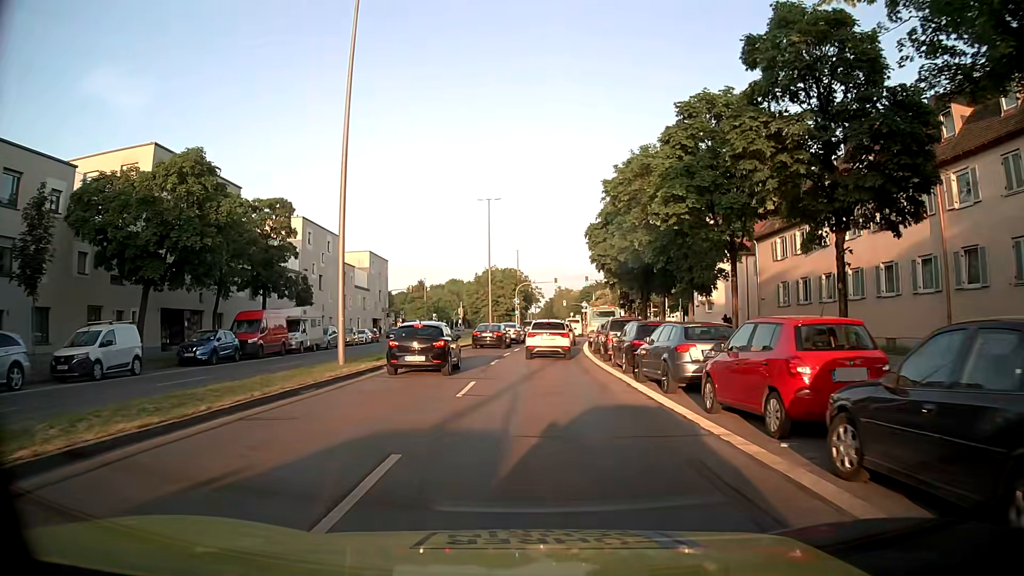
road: secondary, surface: asphalt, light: Day
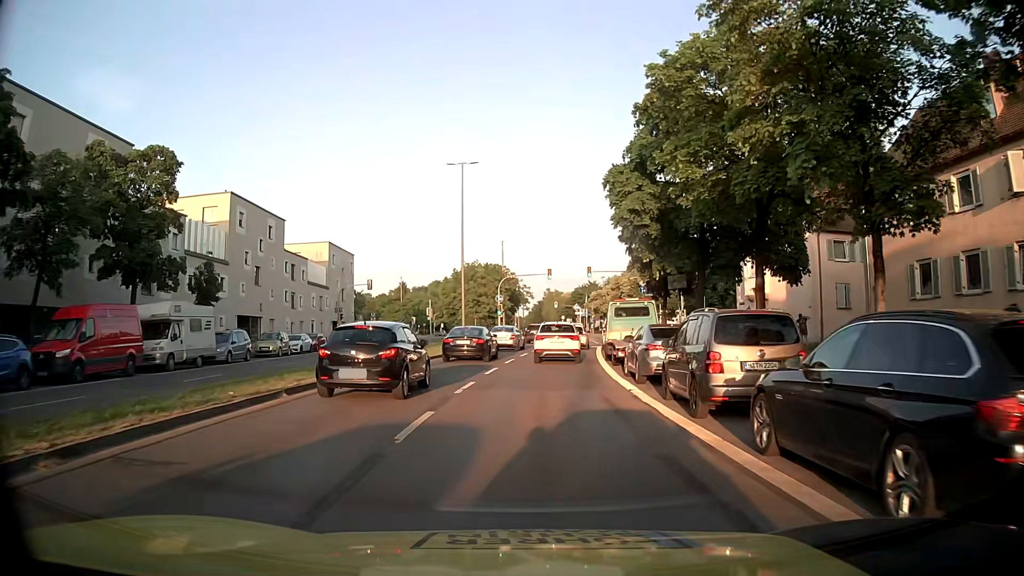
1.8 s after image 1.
(+0.1, +15.2) m; +1°
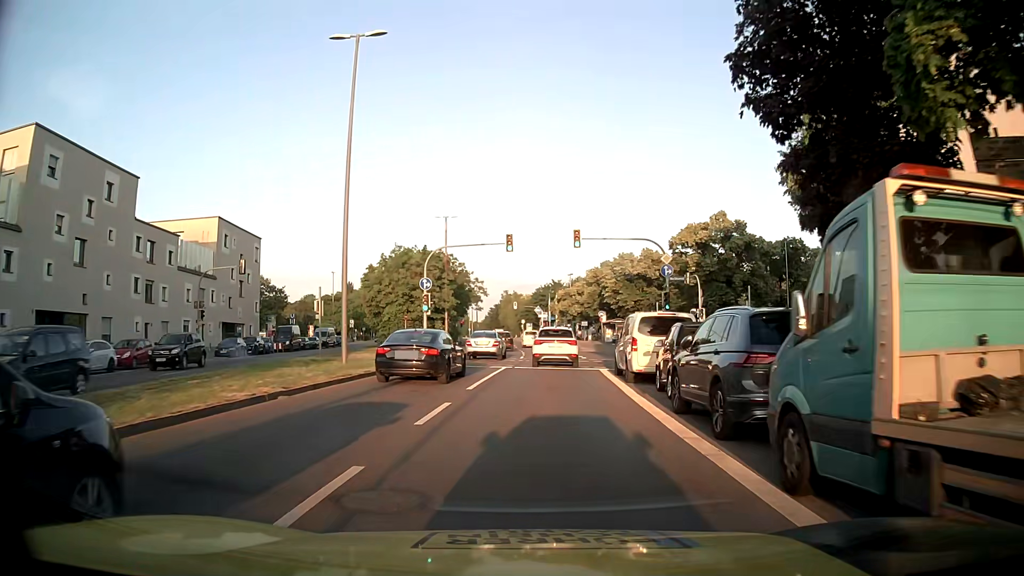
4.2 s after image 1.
(+0.7, +22.2) m; +3°
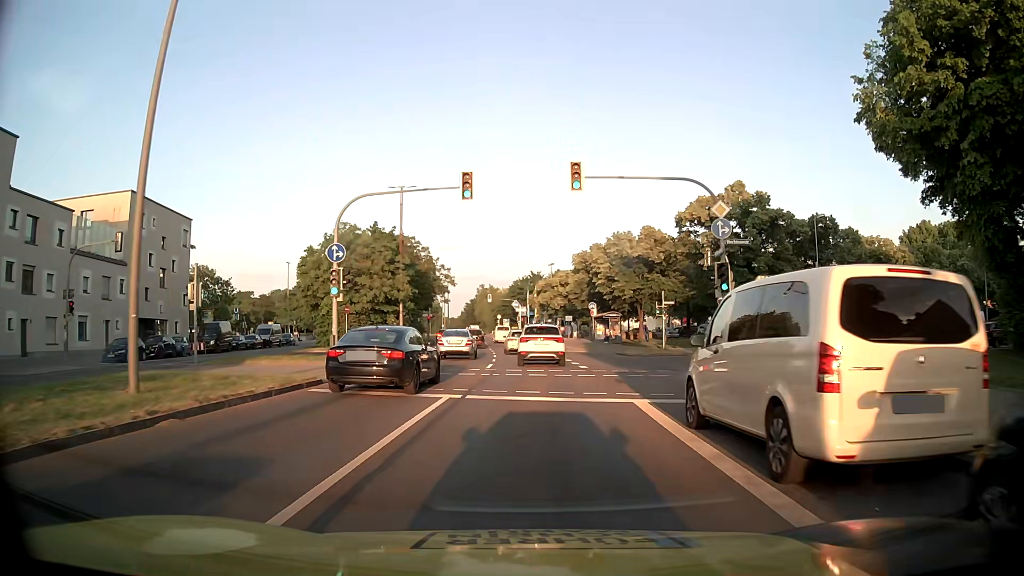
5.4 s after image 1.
(+0.5, +12.5) m; +2°
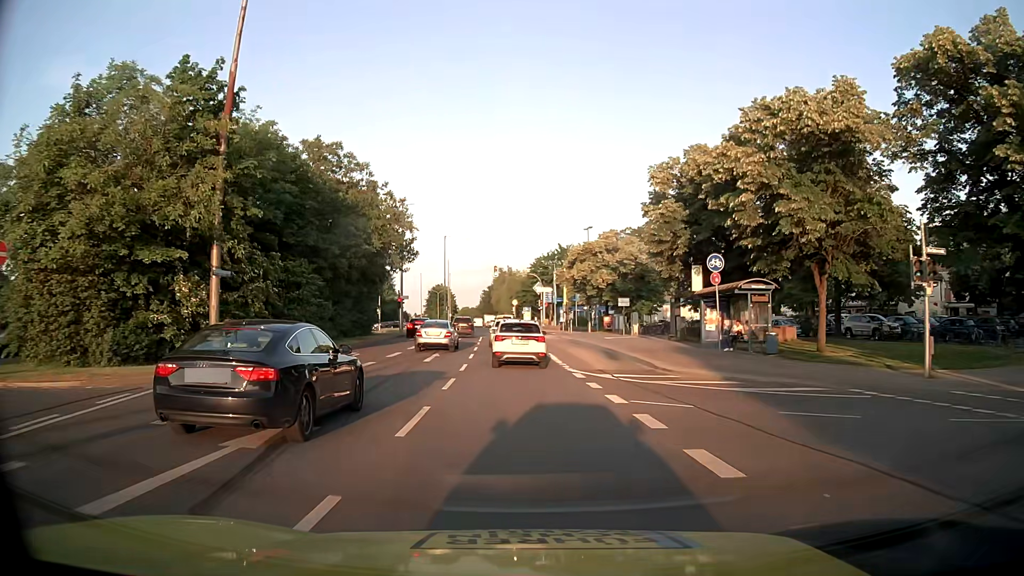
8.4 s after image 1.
(+0.4, +33.7) m; -1°
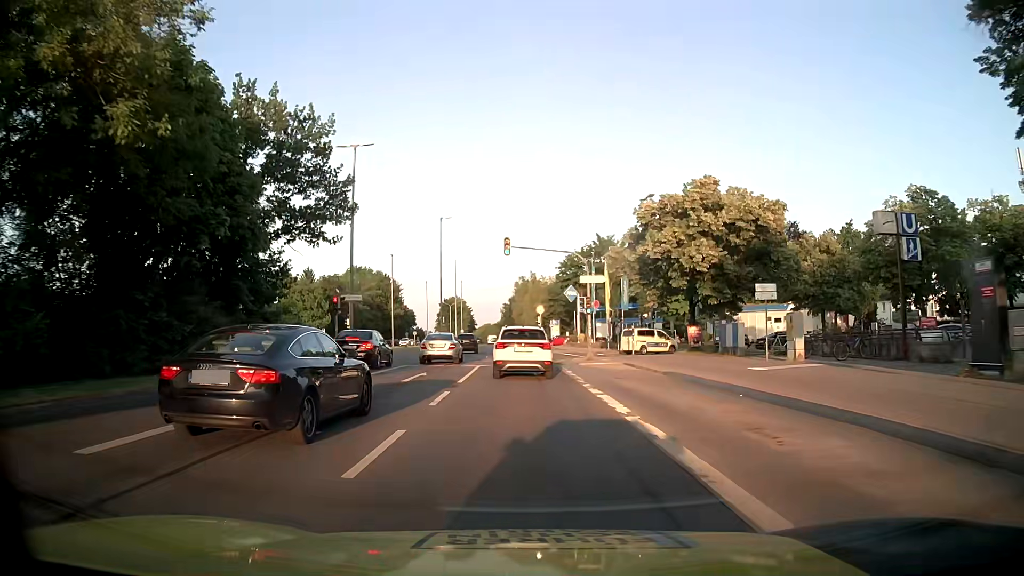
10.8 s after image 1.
(-0.6, +26.3) m; -2°
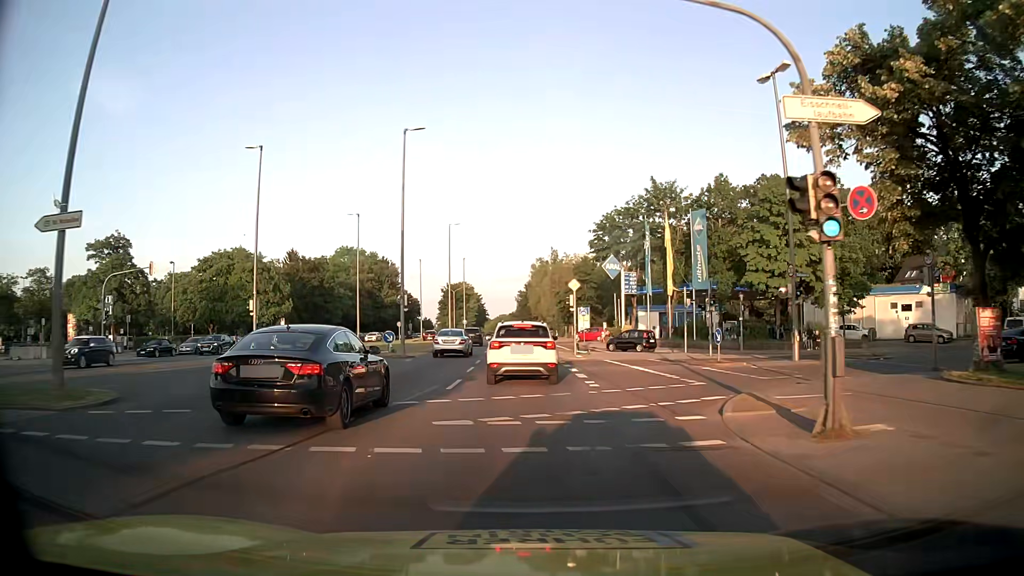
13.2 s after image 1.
(-0.3, +26.7) m; -2°
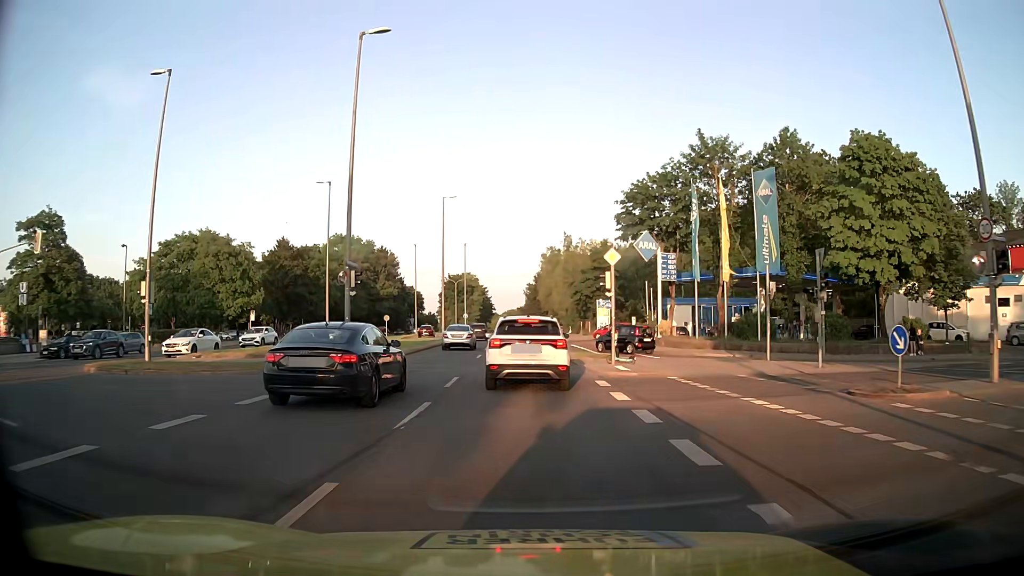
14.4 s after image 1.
(0.0, +12.7) m; -1°
(0, +10) (0, +20) (0, +30) (0, +40) (-1, +50) (-1, +60) (-1, +70) (-2, +80) (-2, +90) (-2, +100) m
